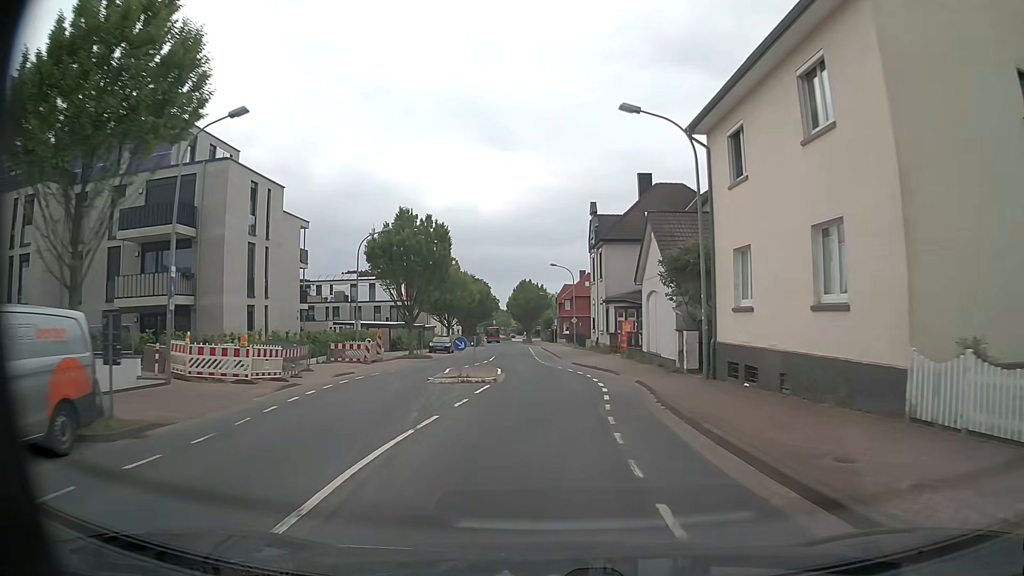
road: unclassified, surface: asphalt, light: Day
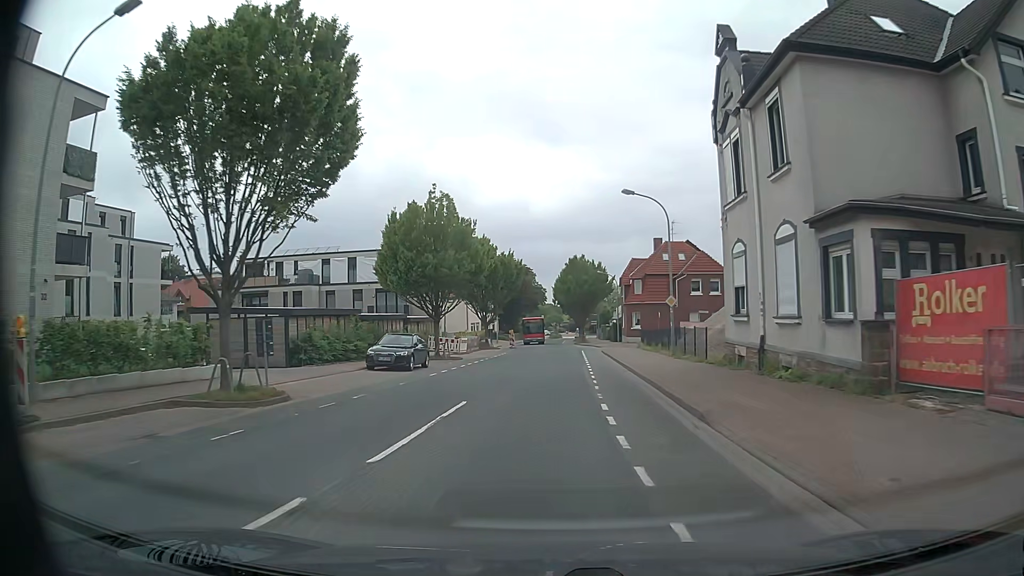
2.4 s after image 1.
(-0.7, +30.6) m; -6°
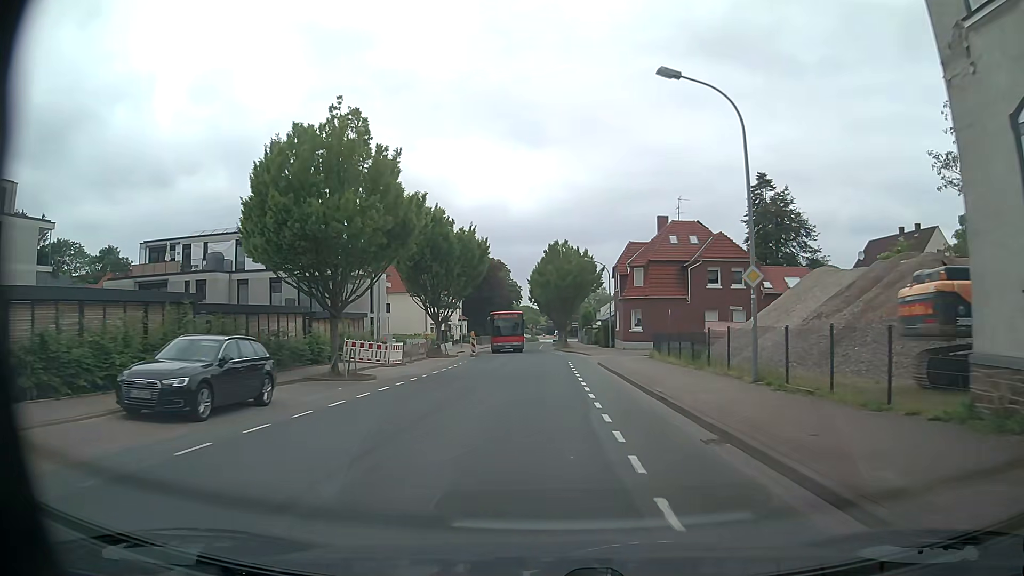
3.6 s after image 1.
(+0.5, +15.2) m; +2°
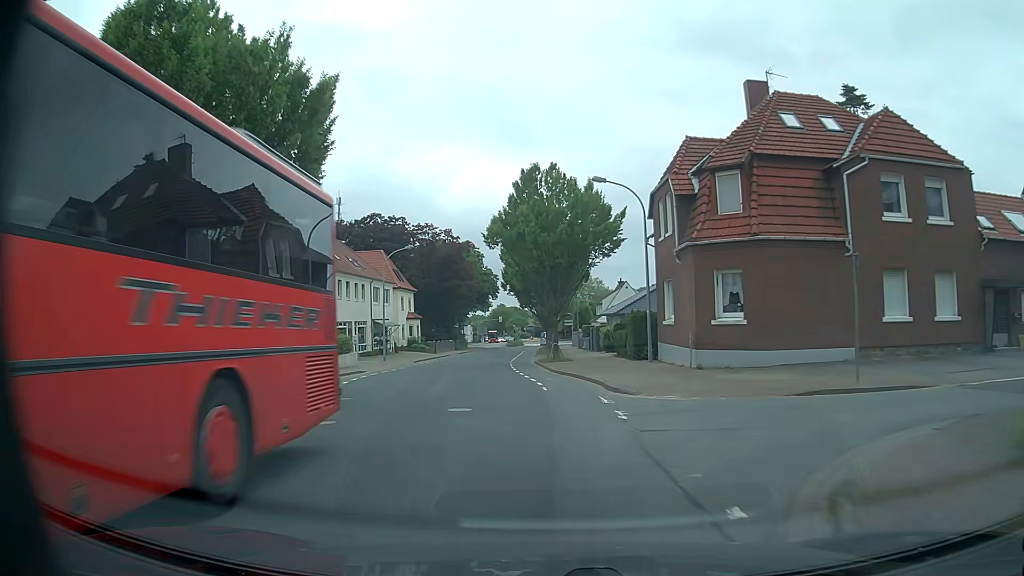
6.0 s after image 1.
(+1.3, +30.5) m; +2°
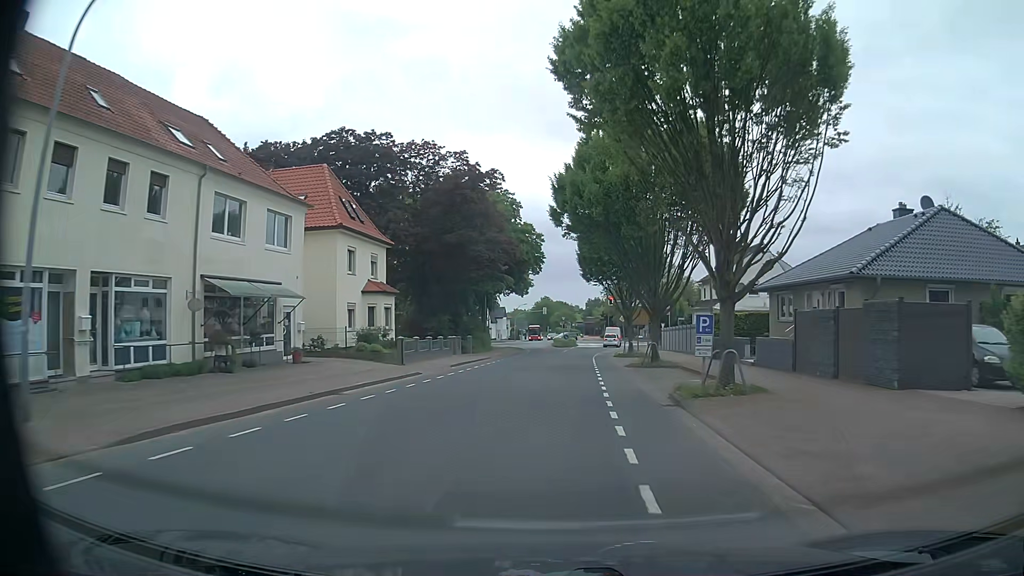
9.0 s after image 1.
(-2.7, +38.0) m; -4°
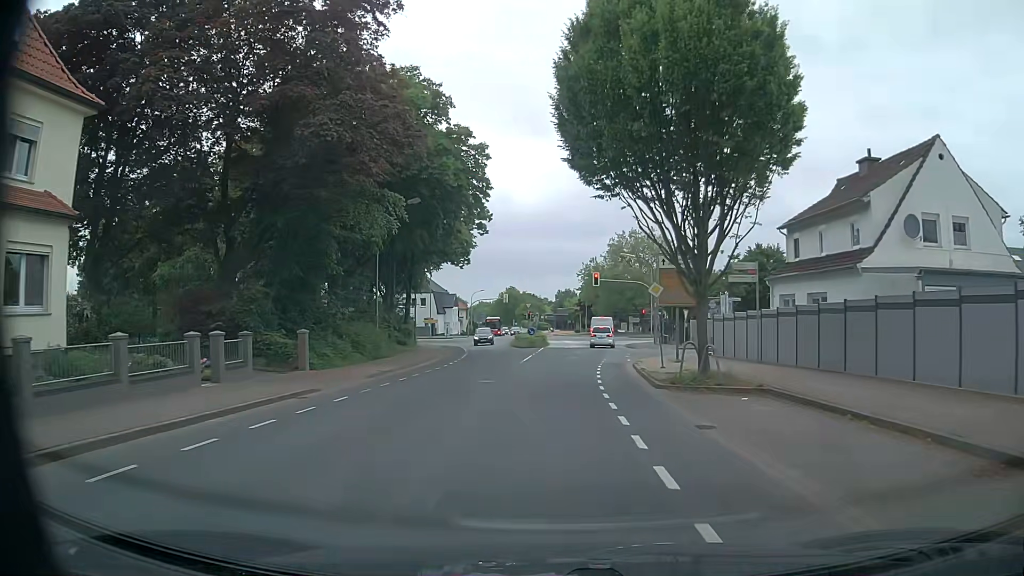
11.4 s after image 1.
(+0.8, +29.2) m; +2°
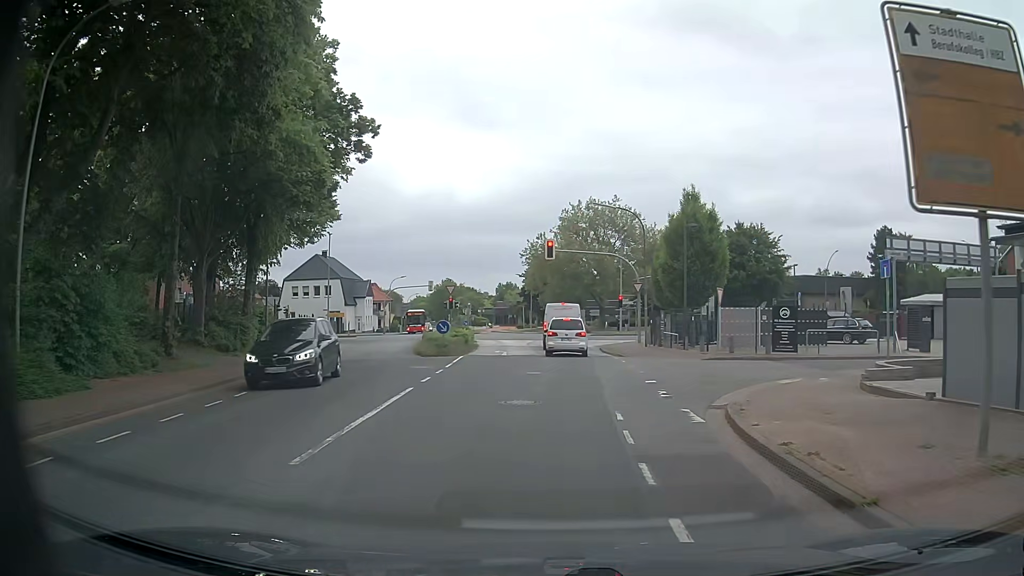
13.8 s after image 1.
(+0.6, +21.5) m; +5°
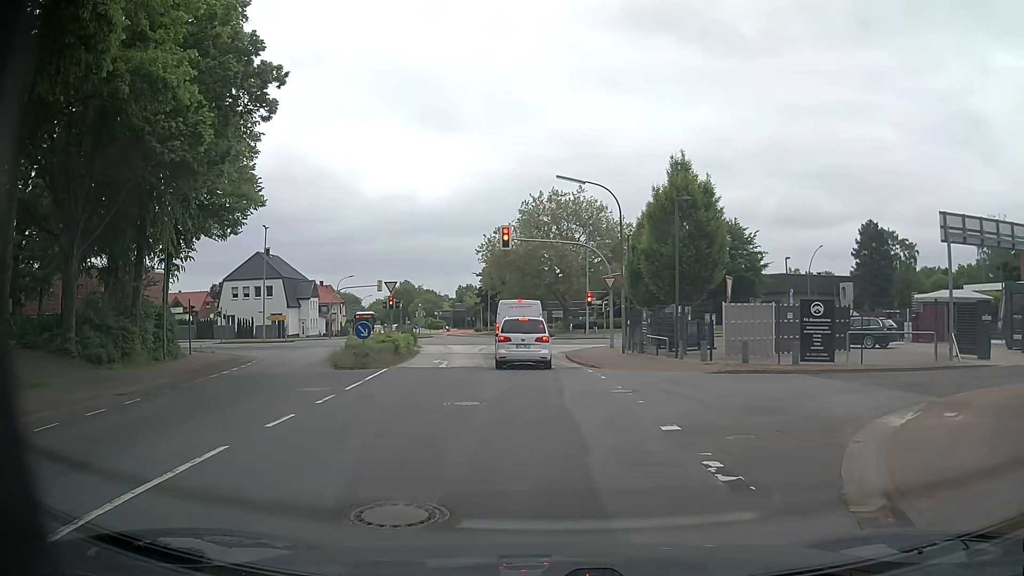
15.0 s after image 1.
(+0.2, +6.7) m; +3°
(0, +10) (0, +20) (-1, +30) (-1, +40) (+2, +50) (+9, +55) (+19, +57) (+29, +59) (+39, +61) (+49, +63) m
